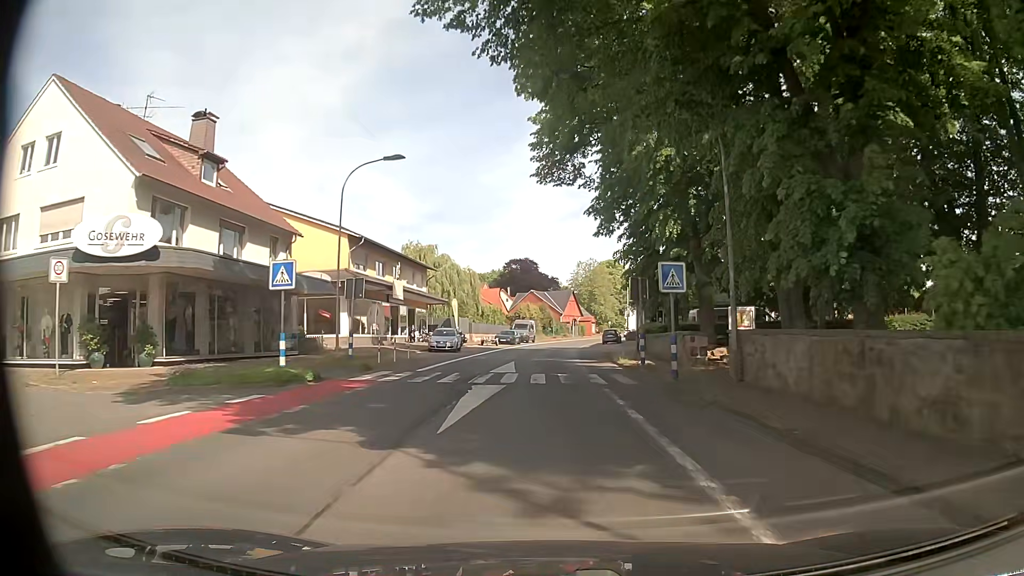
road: secondary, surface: asphalt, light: Day
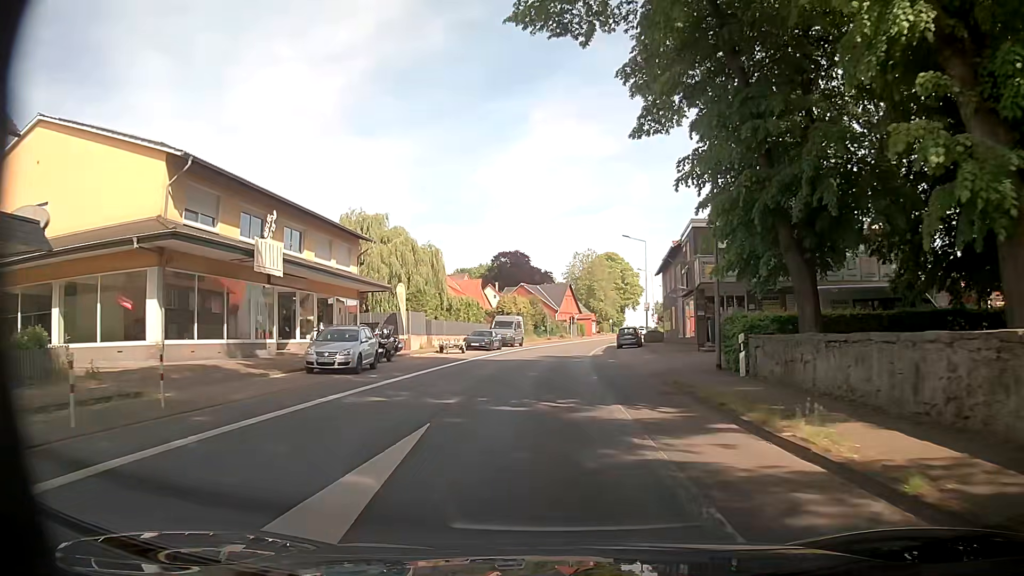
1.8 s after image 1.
(+0.2, +20.3) m; 0°
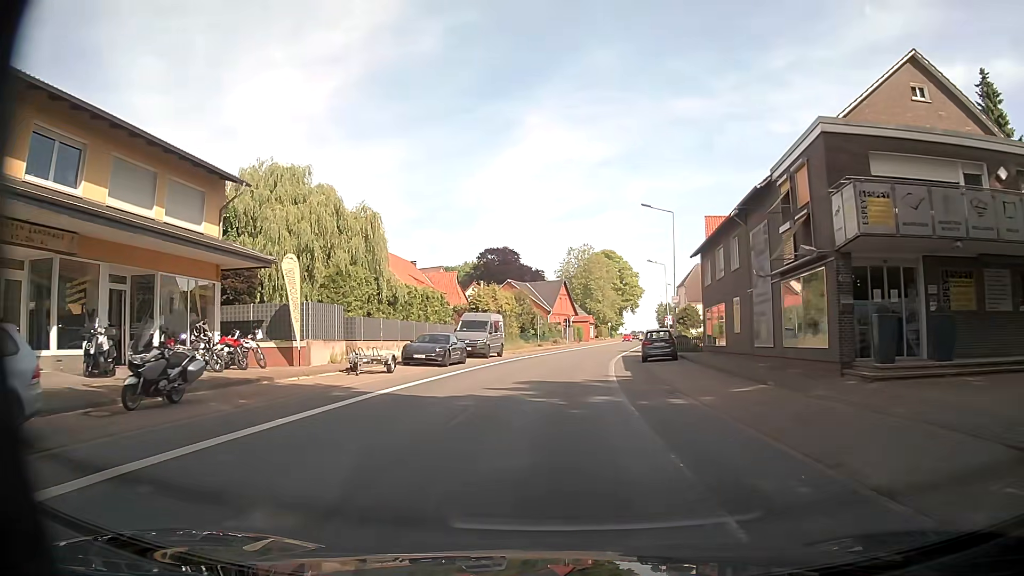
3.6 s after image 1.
(+0.2, +17.2) m; +1°
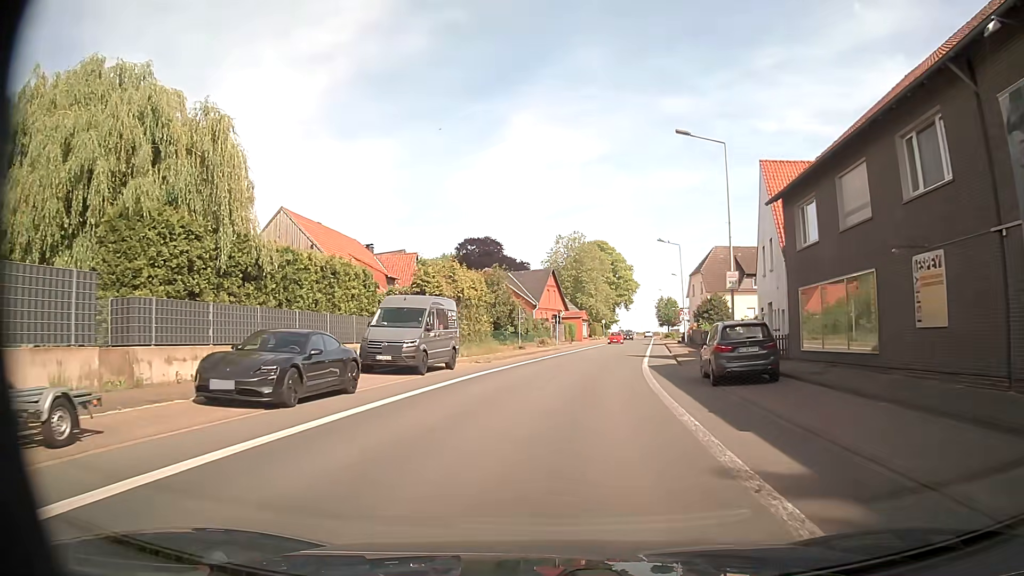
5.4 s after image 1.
(+0.3, +16.6) m; +1°
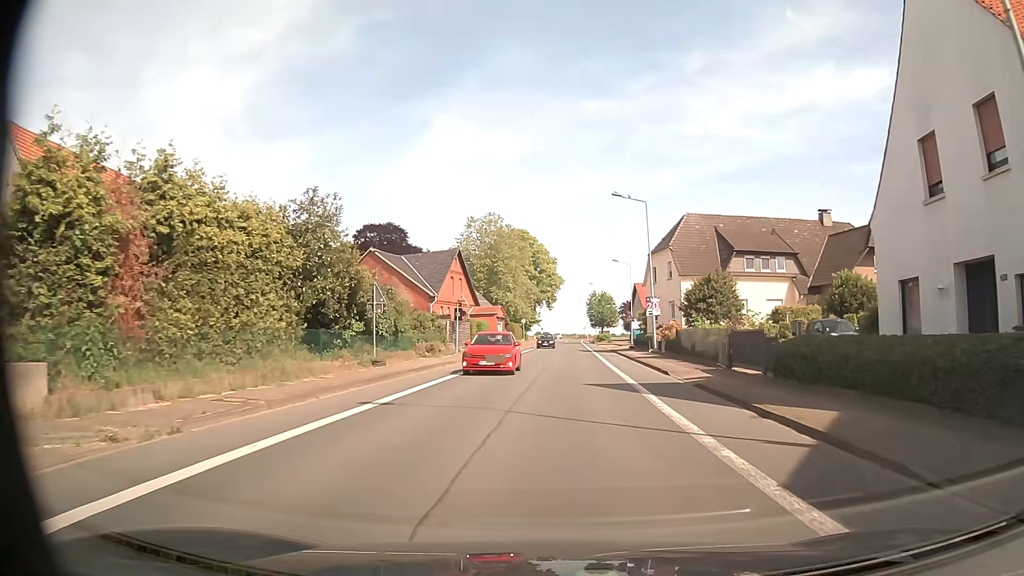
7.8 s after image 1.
(+1.3, +22.5) m; +7°
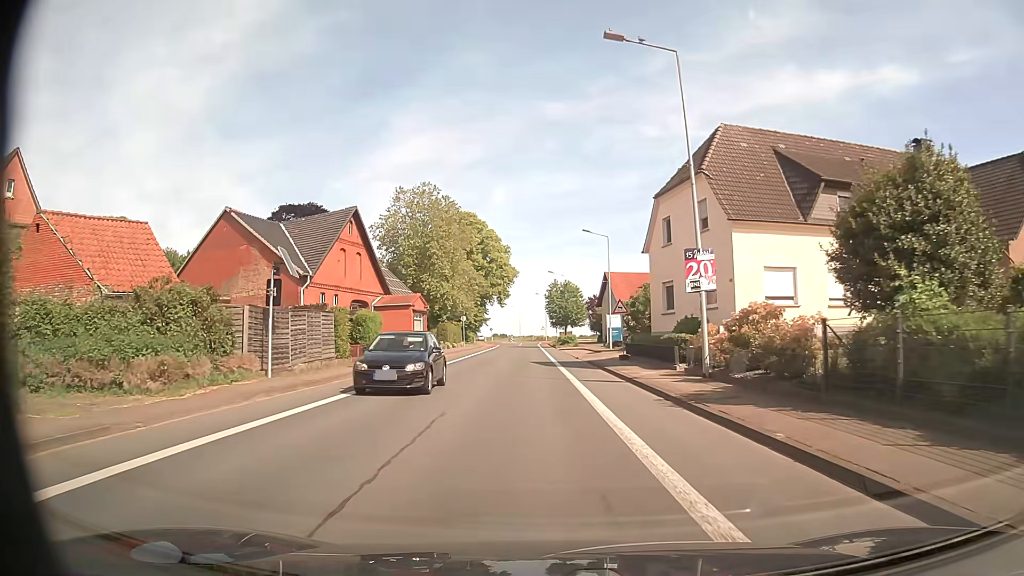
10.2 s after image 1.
(+1.3, +23.6) m; +4°
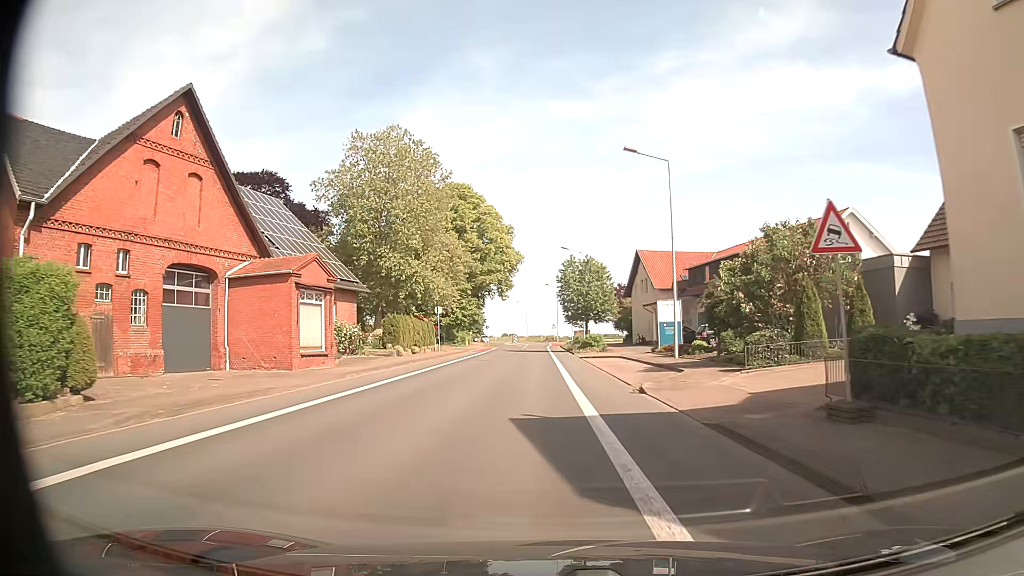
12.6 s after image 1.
(-0.2, +24.8) m; -1°
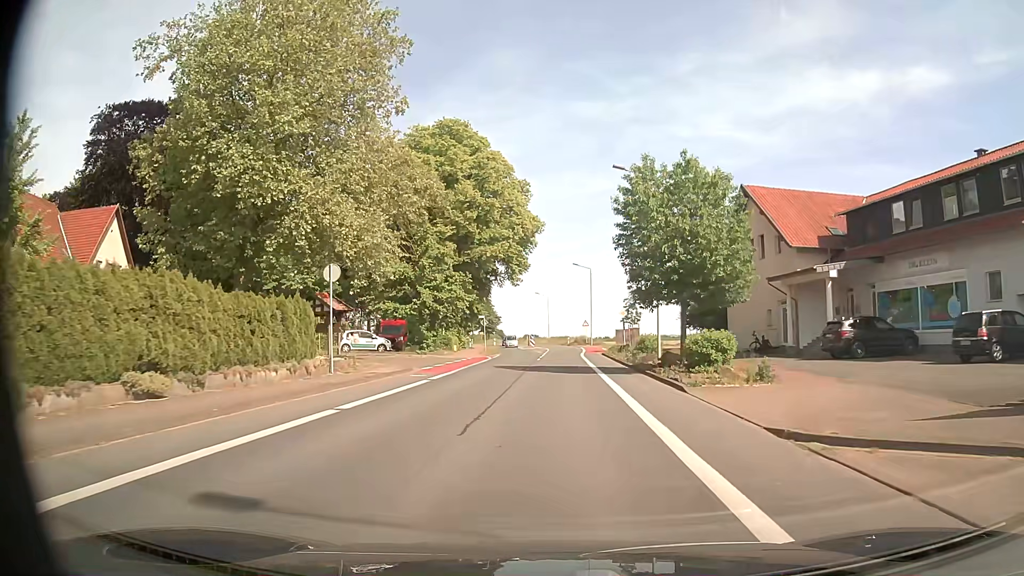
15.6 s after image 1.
(-0.6, +32.5) m; -2°
(0, +10) (0, +20) (0, +30) (0, +40) (+1, +50) (+1, +60) (+1, +70) (+1, +80) (0, +90) (-1, +100) m
